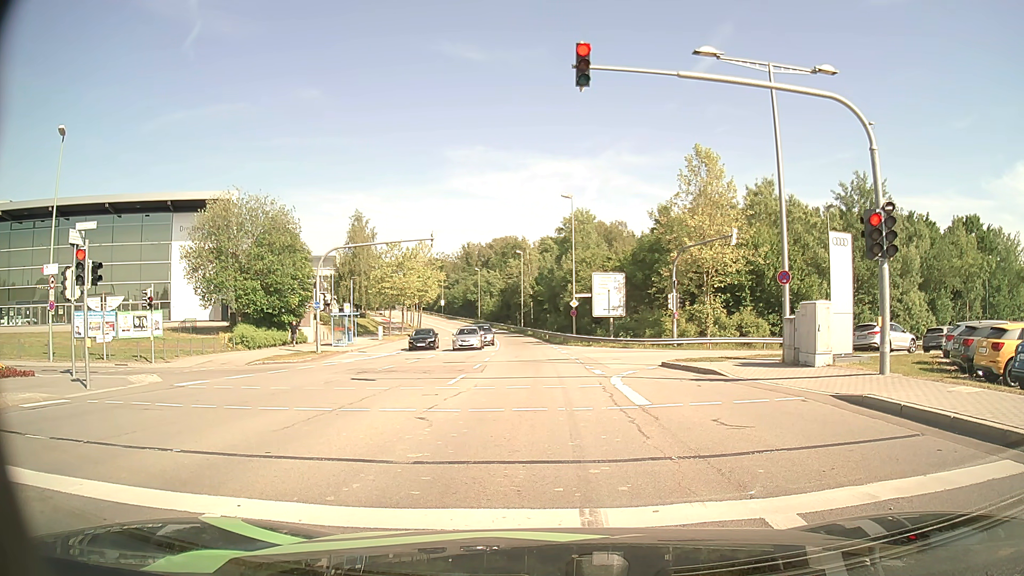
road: secondary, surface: asphalt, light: Day
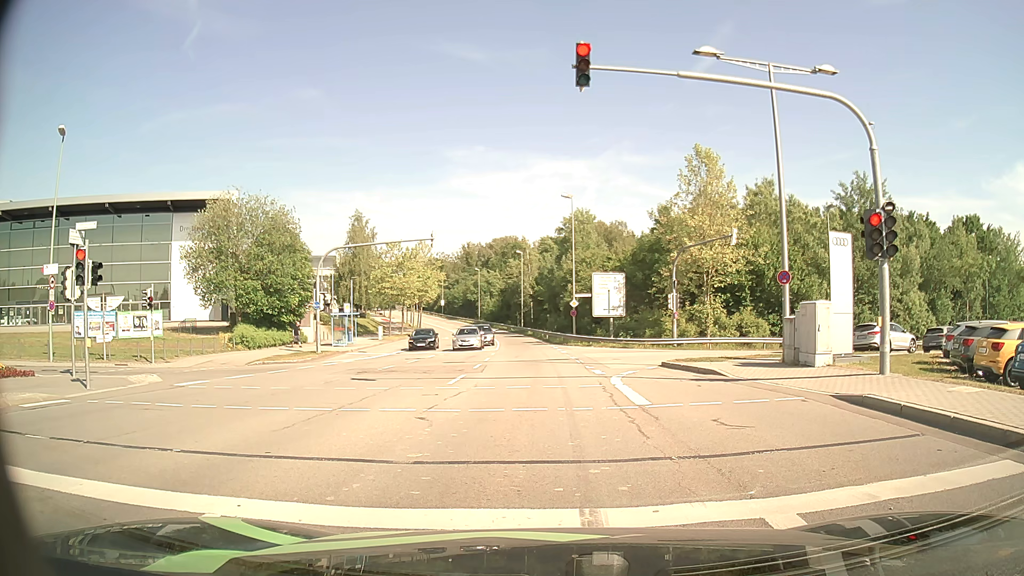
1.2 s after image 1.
(0.0, 0.0) m; 0°
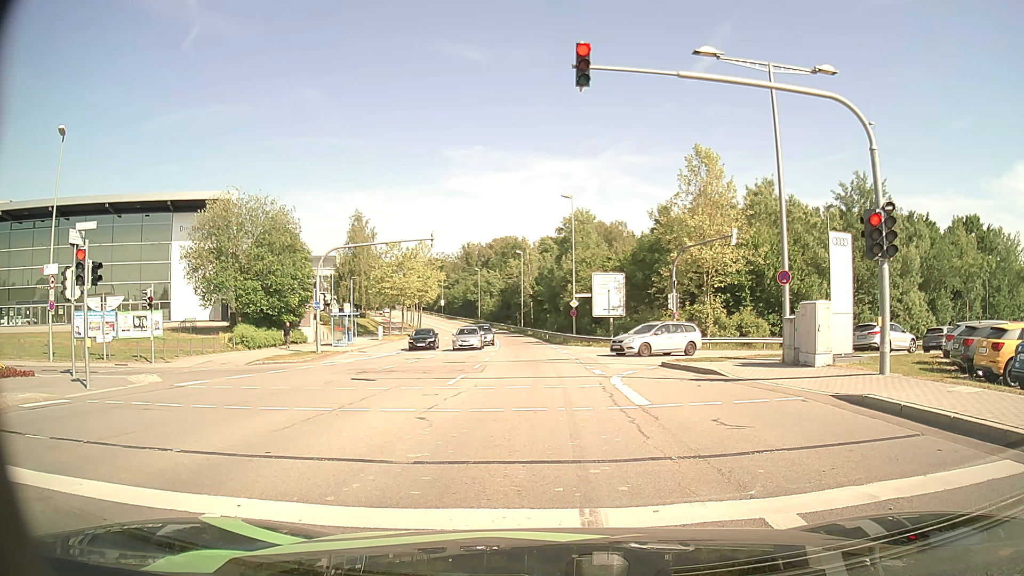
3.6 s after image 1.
(0.0, 0.0) m; 0°
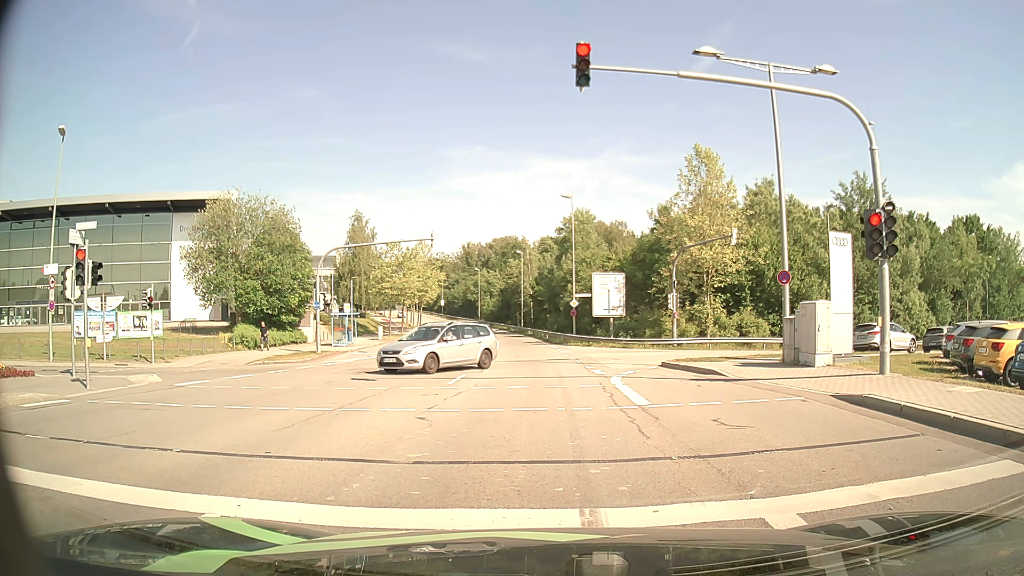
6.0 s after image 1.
(0.0, 0.0) m; 0°
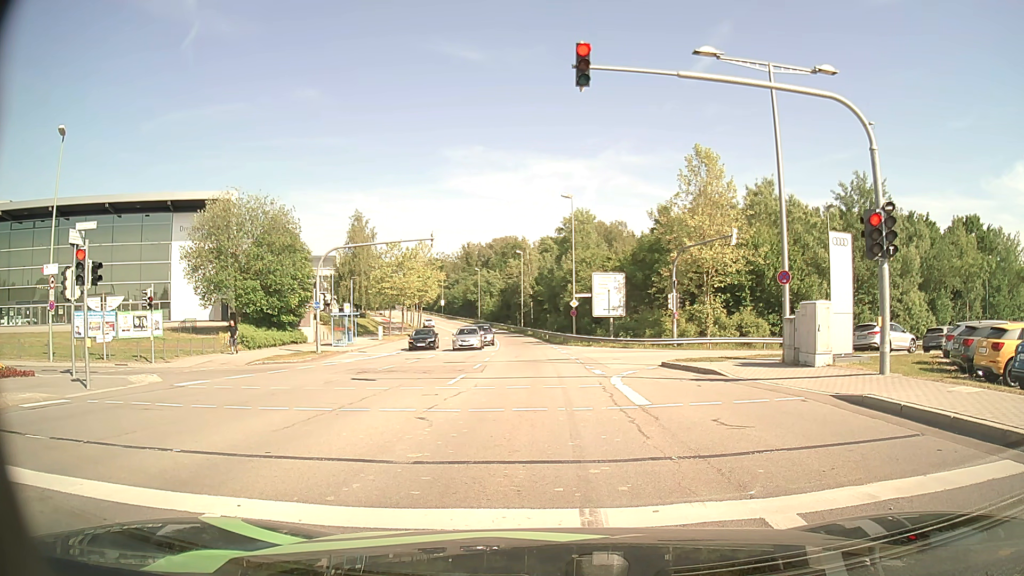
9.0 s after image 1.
(0.0, 0.0) m; 0°
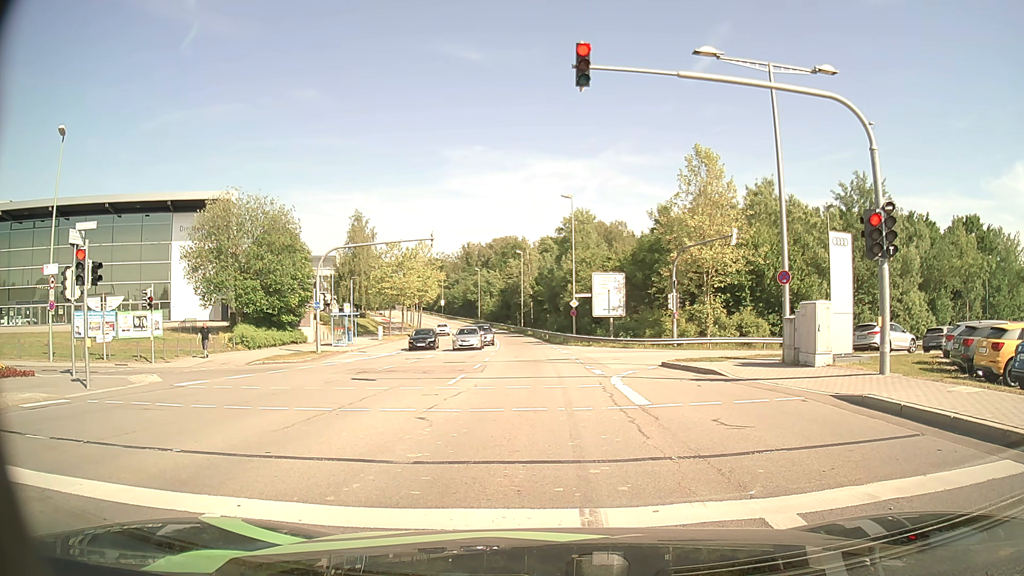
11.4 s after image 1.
(0.0, 0.0) m; 0°
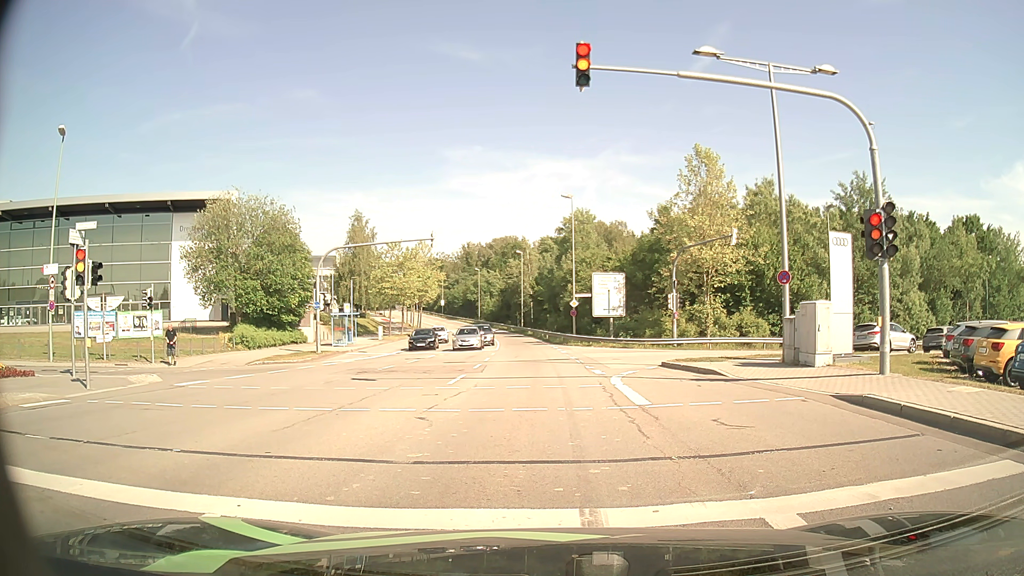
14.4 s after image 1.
(0.0, 0.0) m; 0°
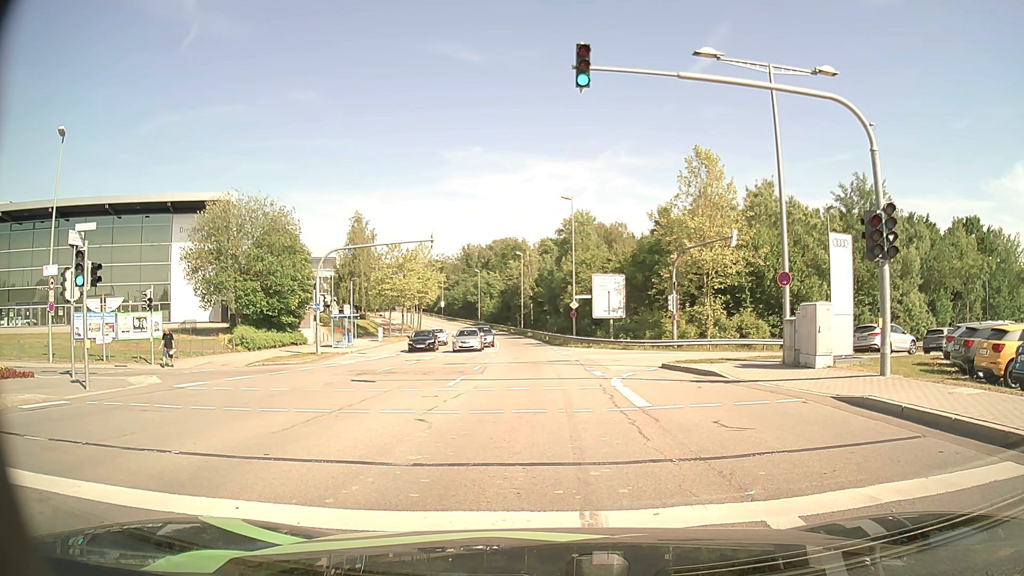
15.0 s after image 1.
(0.0, 0.0) m; 0°
(0, +10) (0, +20) (-1, +30) (-1, +40) (-2, +50) (-2, +60) (-3, +70) (-5, +80) (-6, +90) (-8, +100) m
